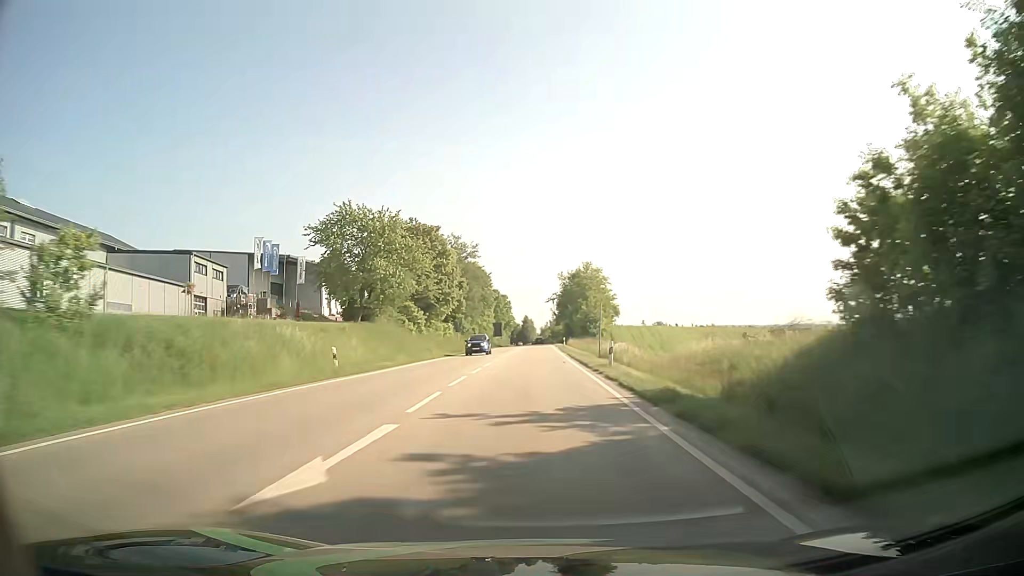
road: primary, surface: asphalt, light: Day
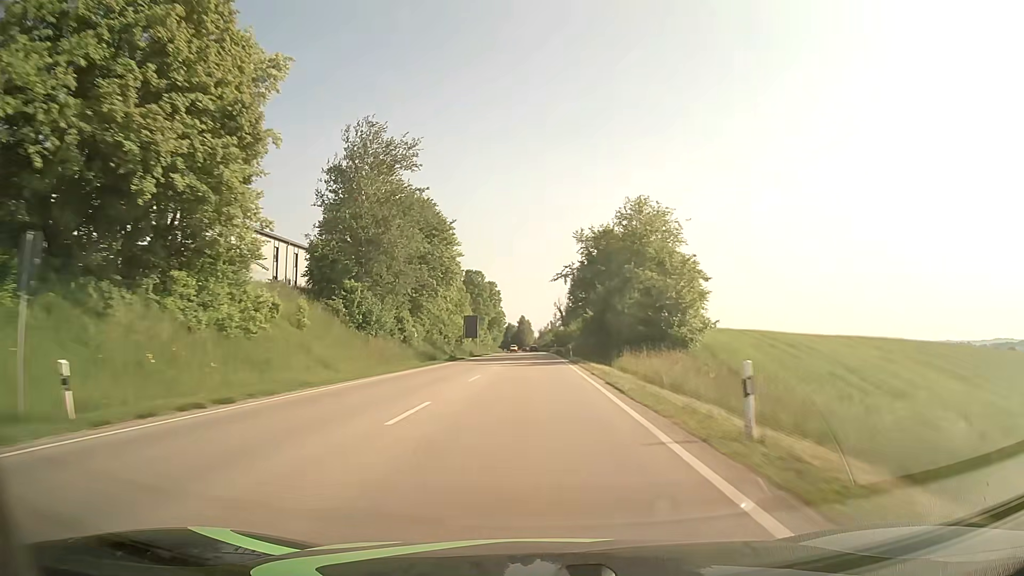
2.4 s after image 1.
(0.0, +61.7) m; 0°
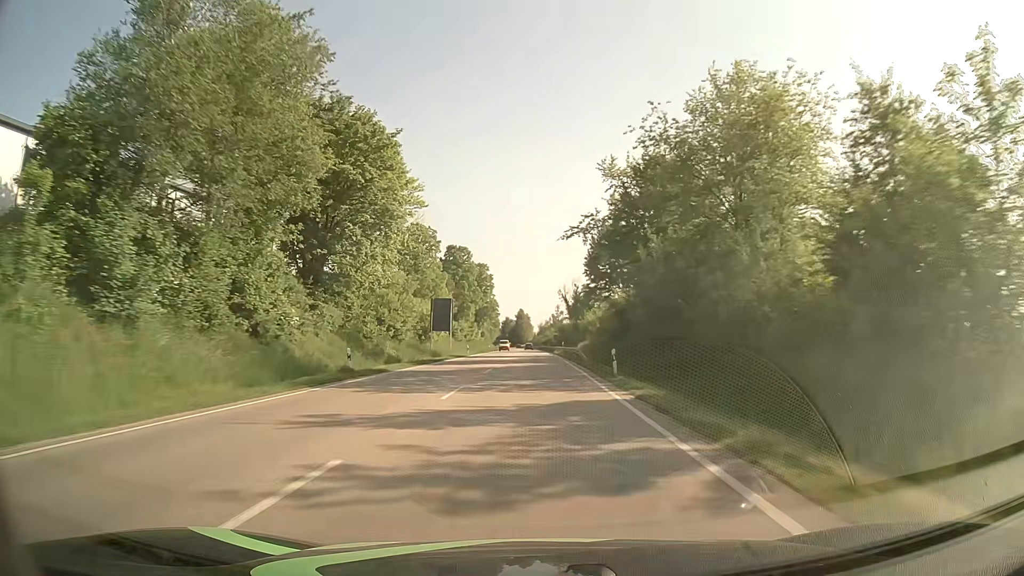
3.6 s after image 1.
(+0.1, +31.2) m; 0°
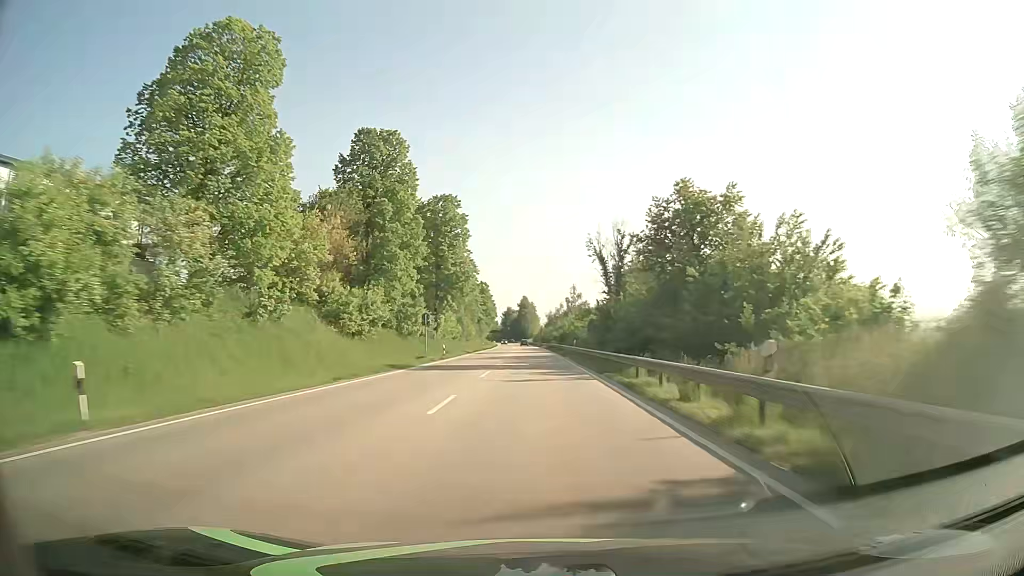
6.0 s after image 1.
(-0.4, +62.9) m; 0°
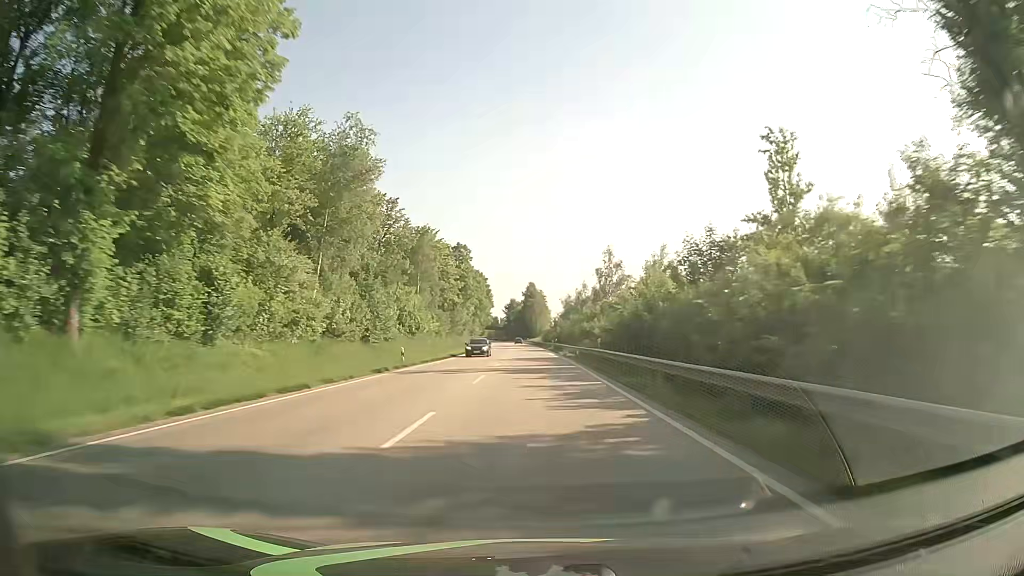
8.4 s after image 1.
(-0.5, +63.3) m; -1°
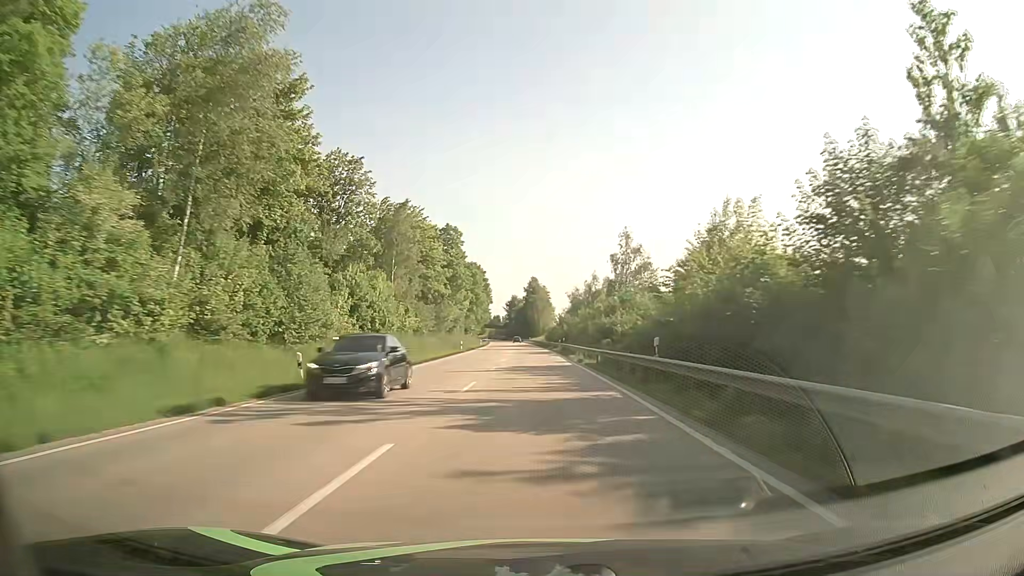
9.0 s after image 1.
(0.0, +15.8) m; 0°
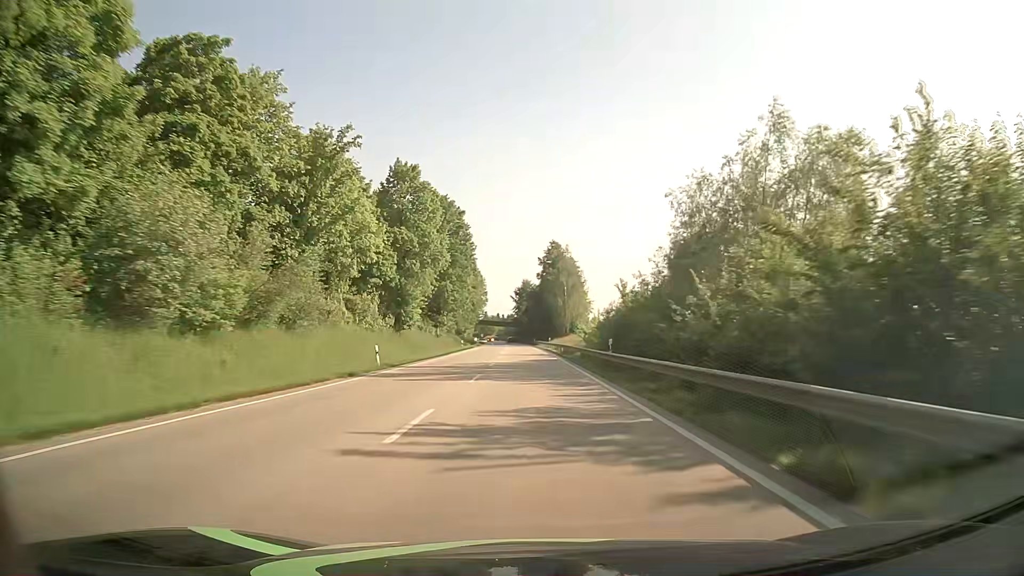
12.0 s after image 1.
(-0.9, +79.3) m; -2°
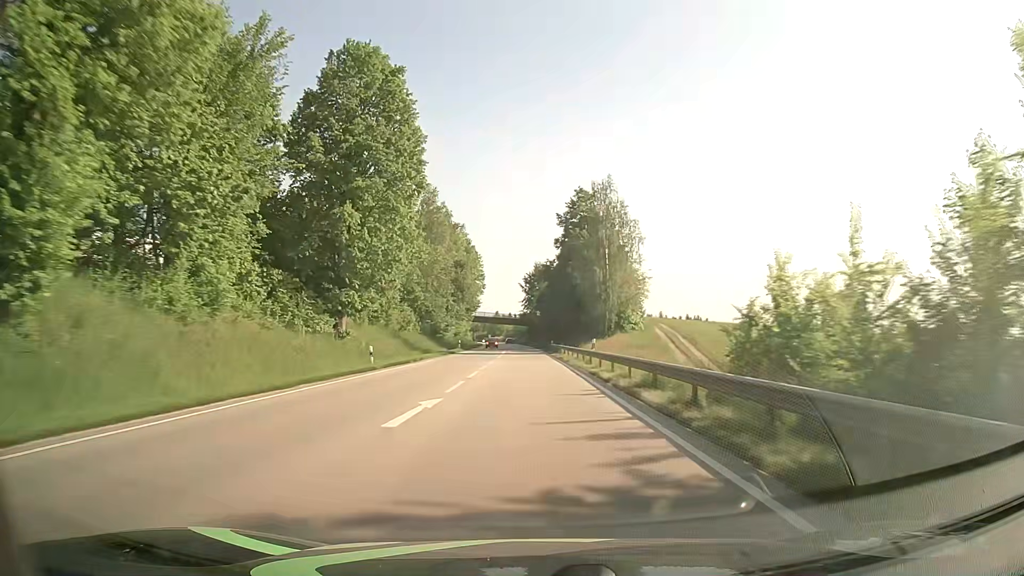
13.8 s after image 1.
(-0.3, +47.5) m; -1°
(0, +10) (0, +20) (0, +30) (0, +40) (-1, +50) (-1, +60) (-1, +70) (-2, +80) (-2, +90) (-2, +100) m
